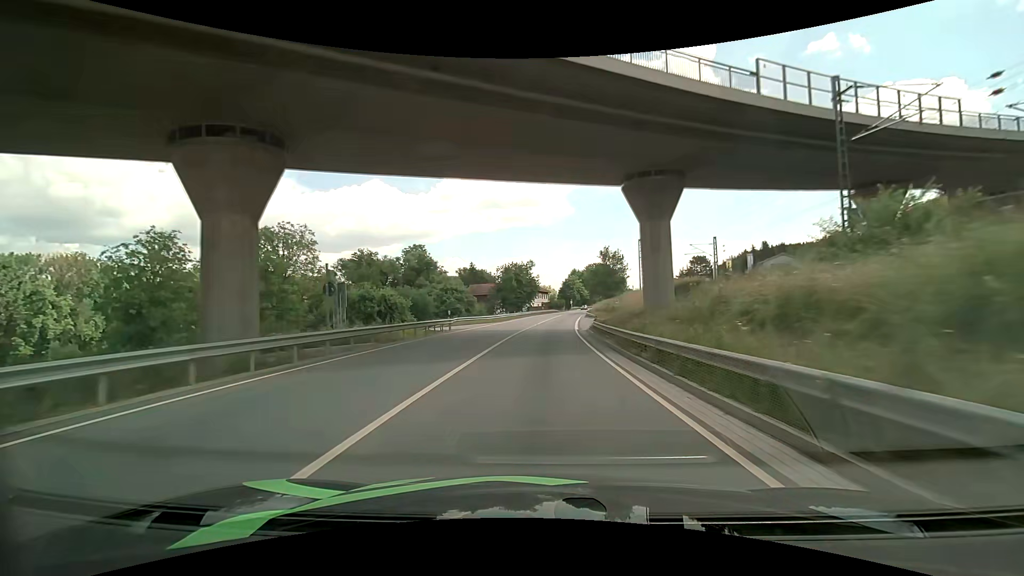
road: primary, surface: asphalt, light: Day
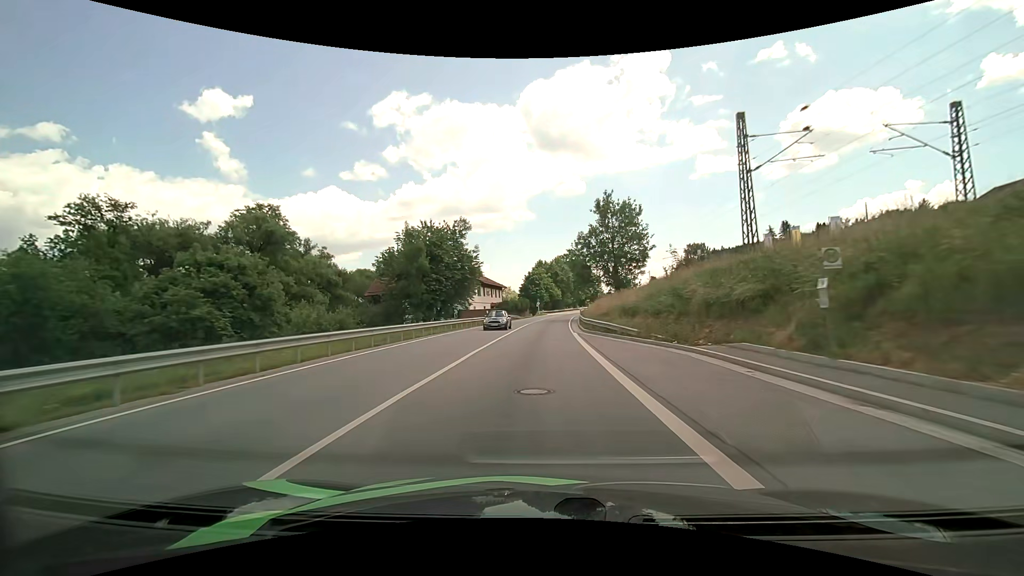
(+2.2, +51.5) m; +4°
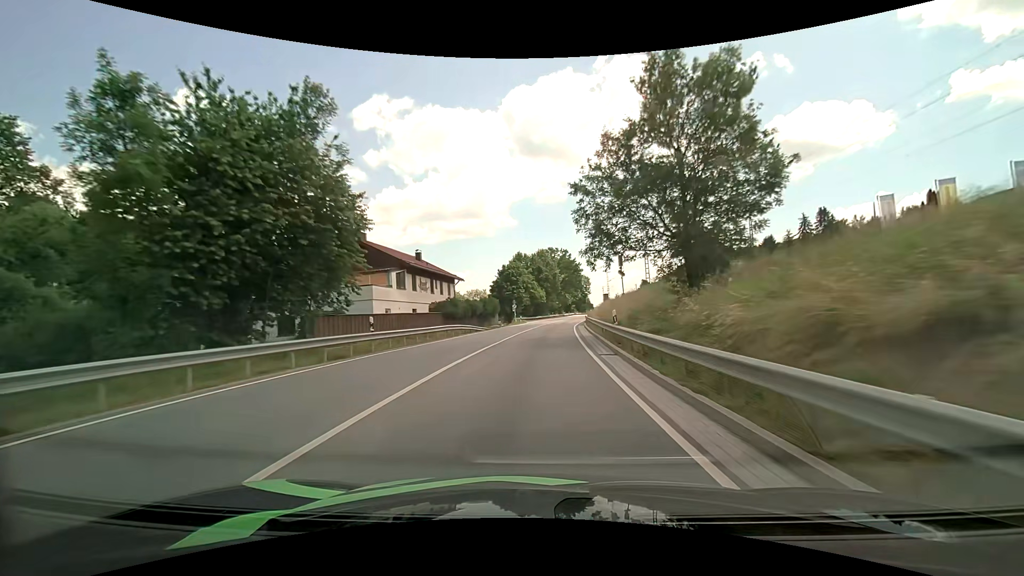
(+0.5, +32.0) m; +2°
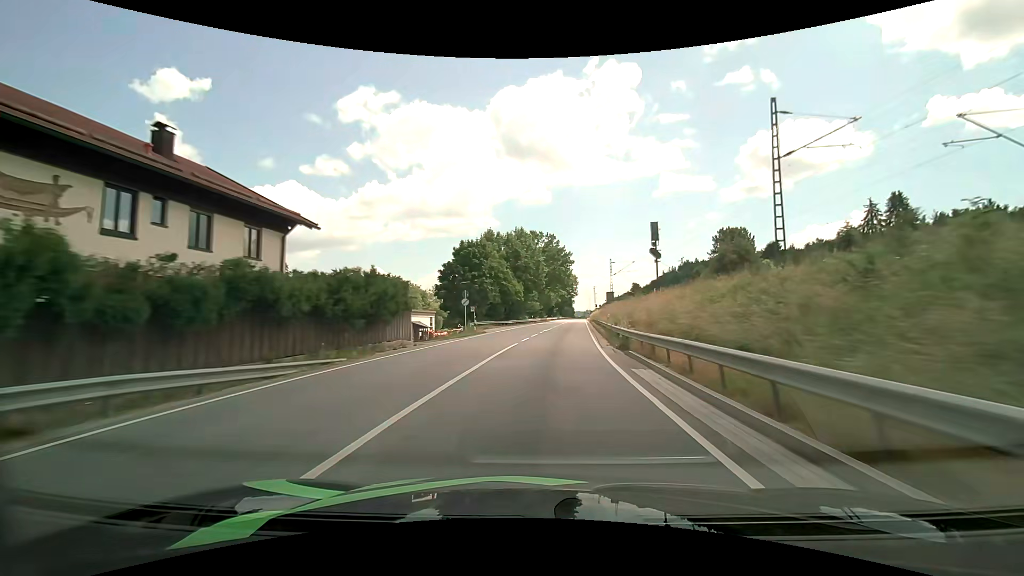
(+0.6, +32.5) m; +2°
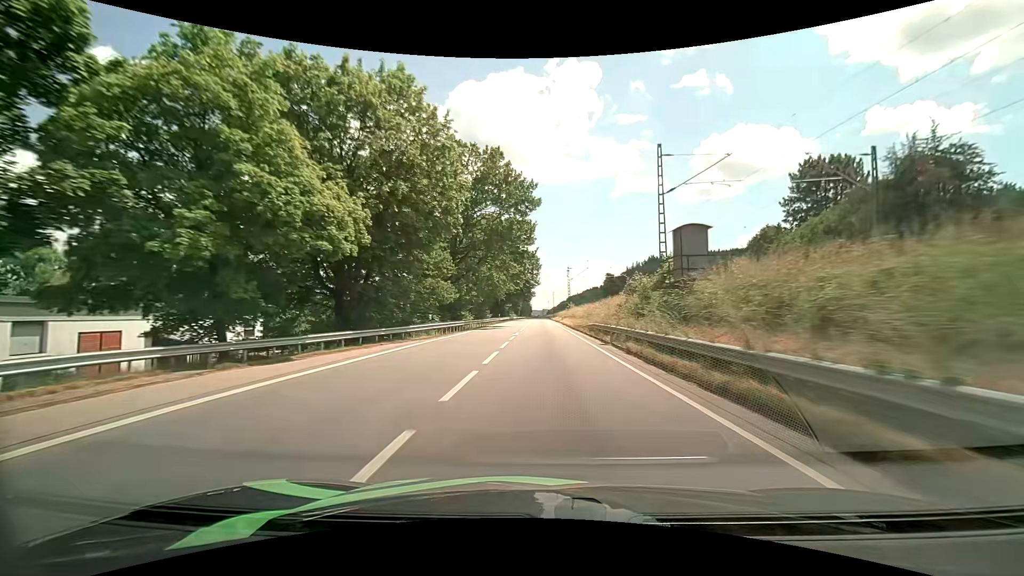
(+3.1, +54.5) m; +5°
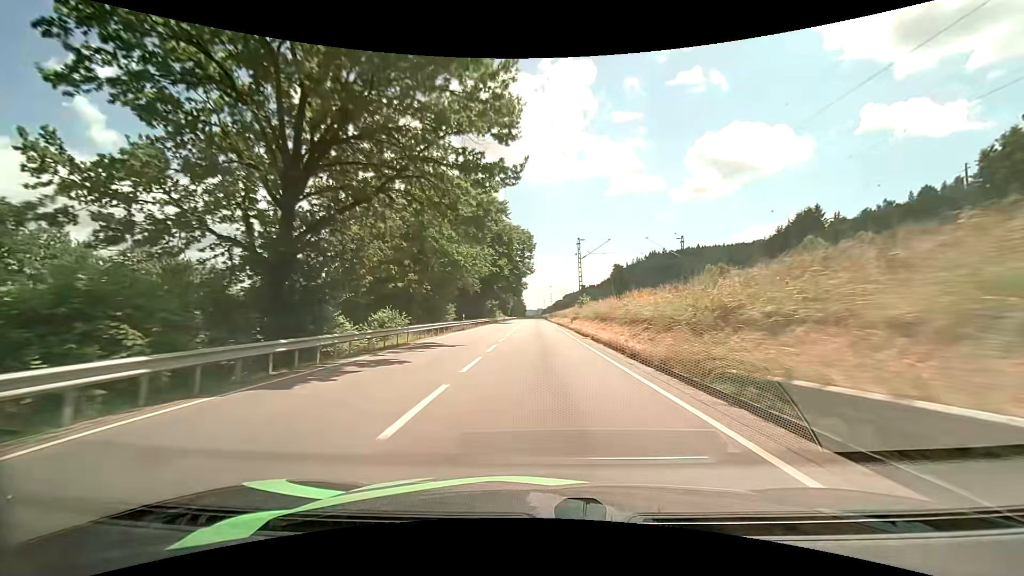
(+0.2, +33.1) m; +1°
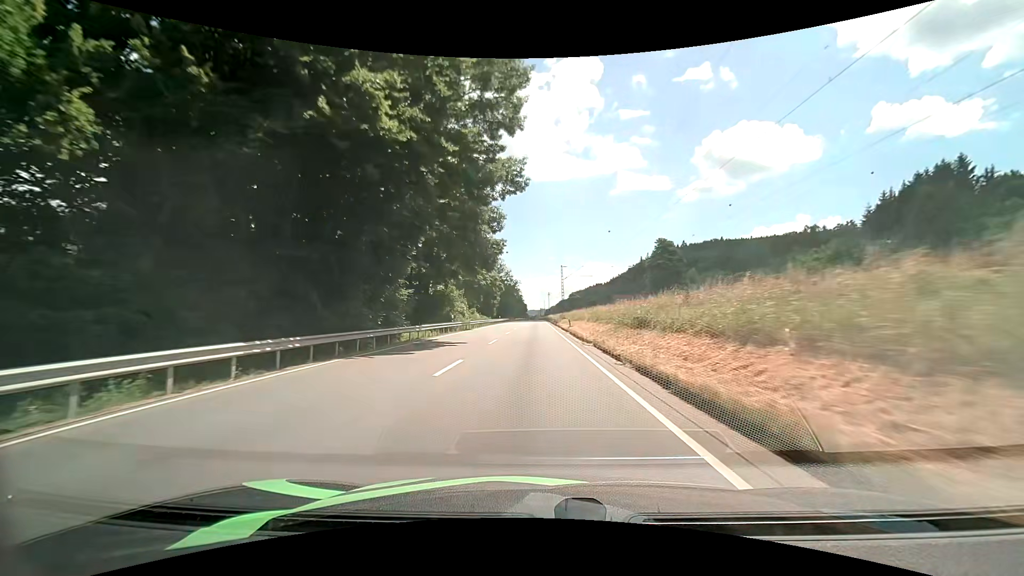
(0.0, +56.5) m; -1°
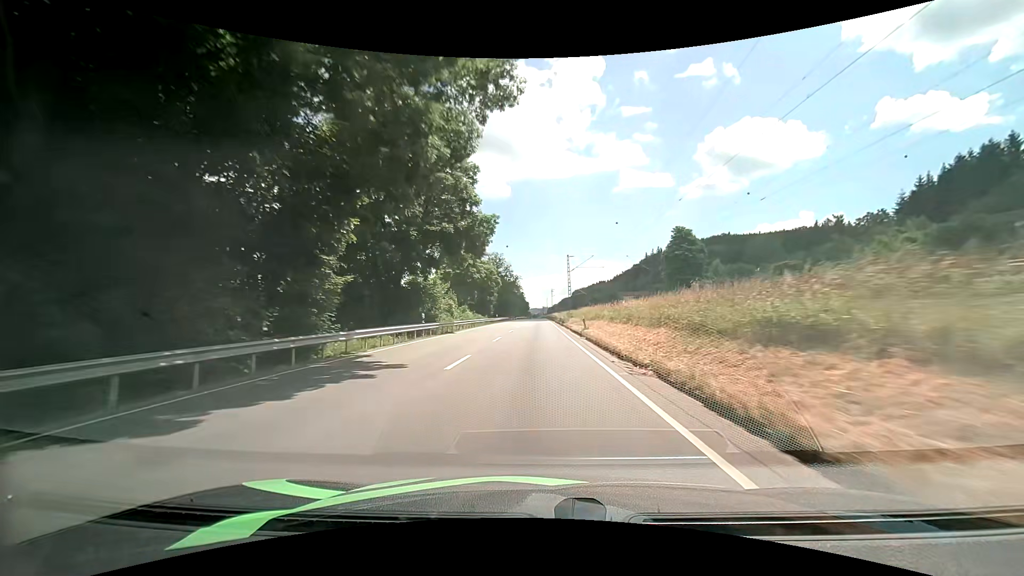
(0.0, +11.4) m; 0°
(0, +10) (0, +20) (0, +30) (0, +40) (0, +50) (-1, +60) (-1, +70) (-1, +80) (-1, +90) (-1, +100) m
